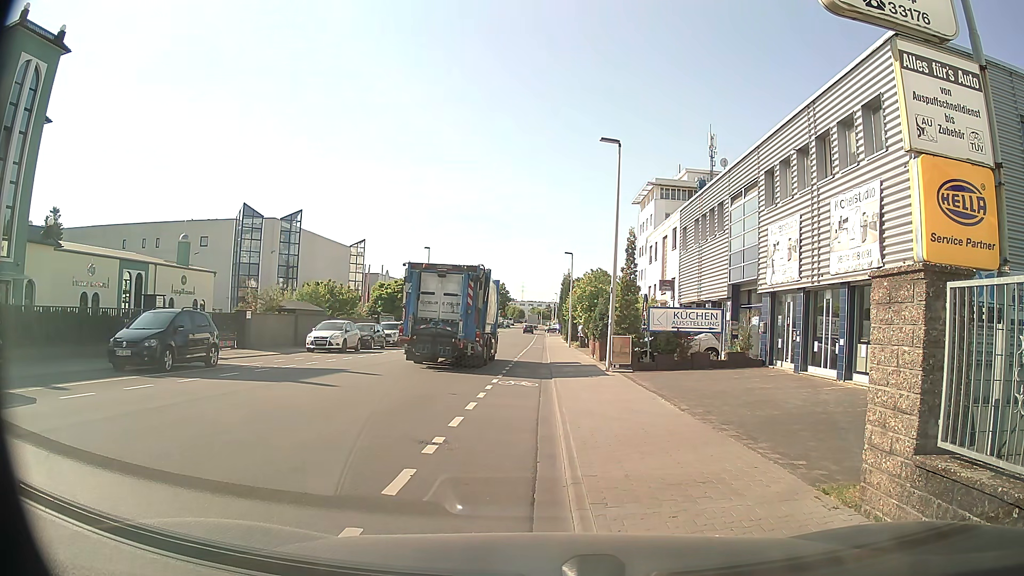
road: tertiary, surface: asphalt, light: Day
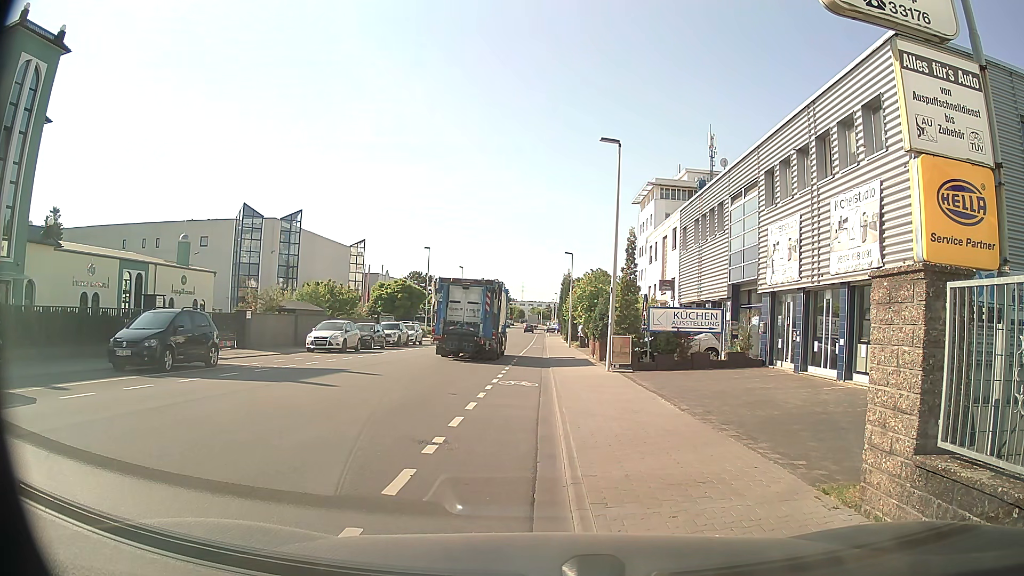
(0.0, 0.0) m; 0°
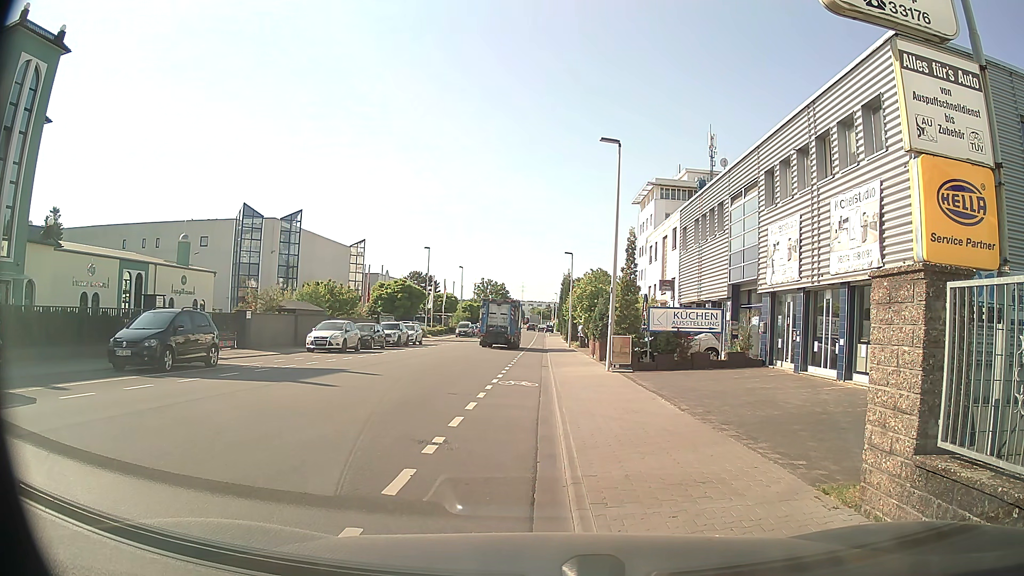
(0.0, 0.0) m; 0°
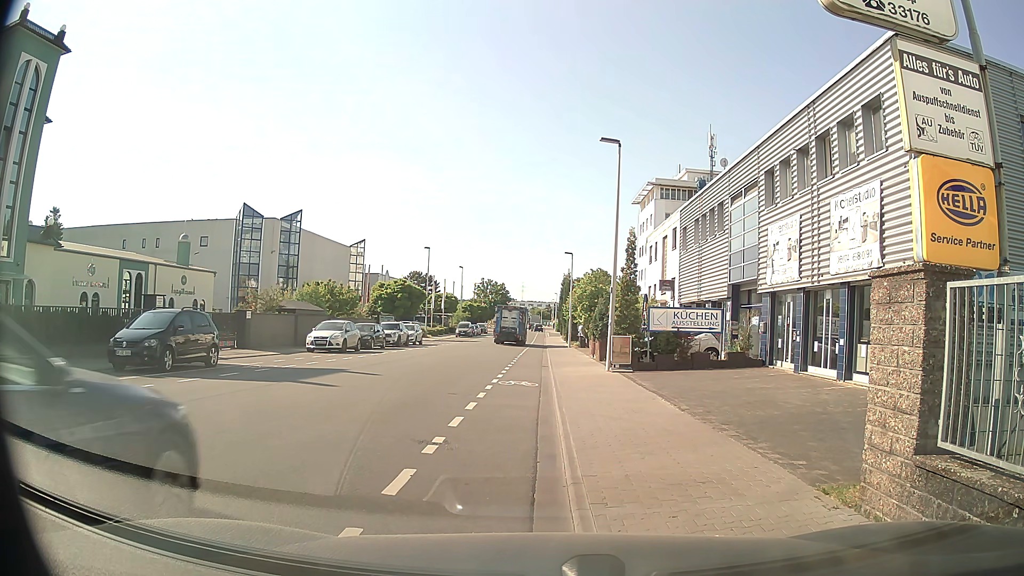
(0.0, 0.0) m; 0°
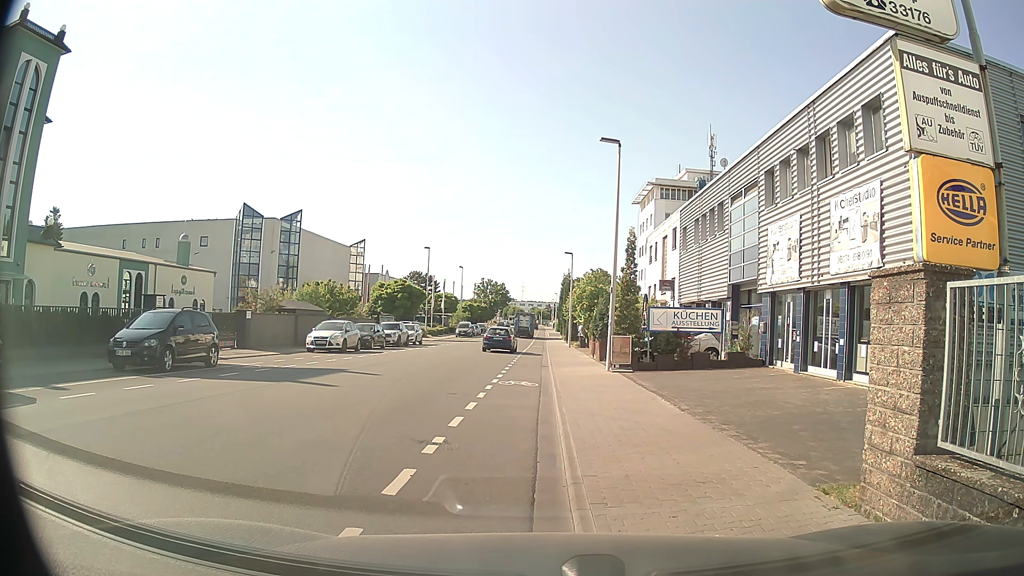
(0.0, 0.0) m; 0°
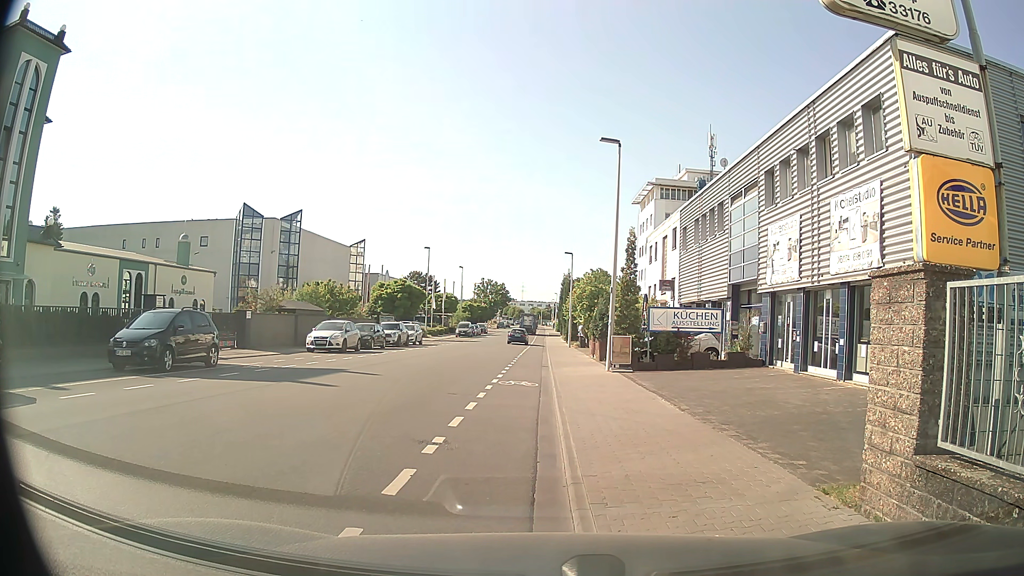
(0.0, 0.0) m; 0°
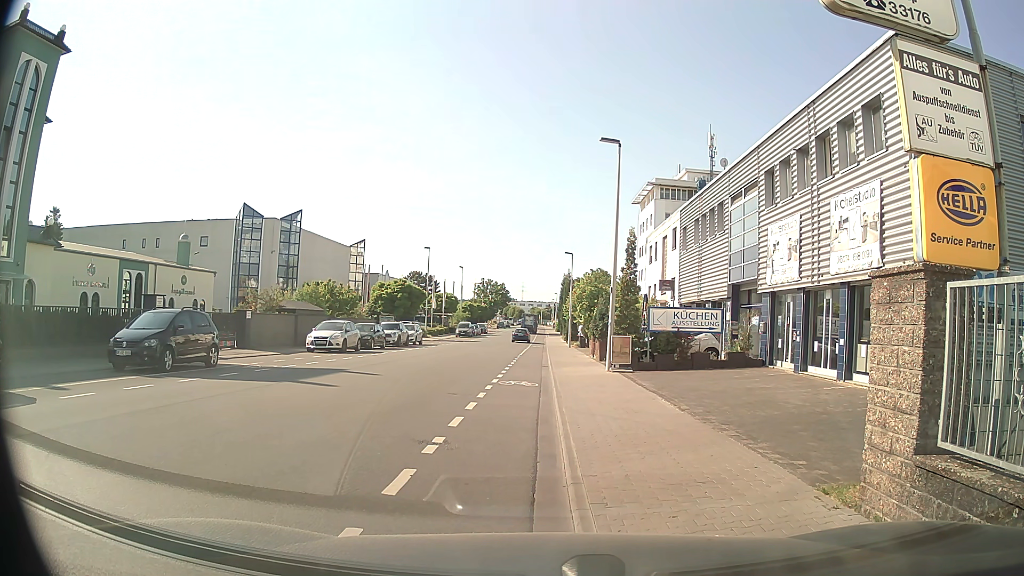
(0.0, 0.0) m; 0°
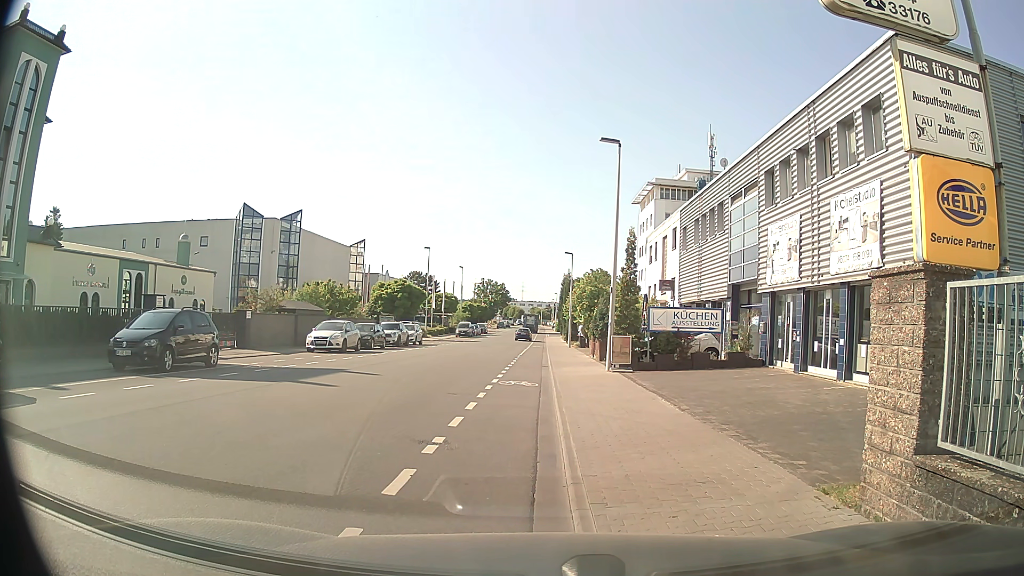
(0.0, 0.0) m; 0°
(-1, +10) (-2, +20) (-2, +30) (-2, +40) (-2, +50) (-2, +60) (-1, +70) (-1, +80) (-1, +90) (-1, +100) m
